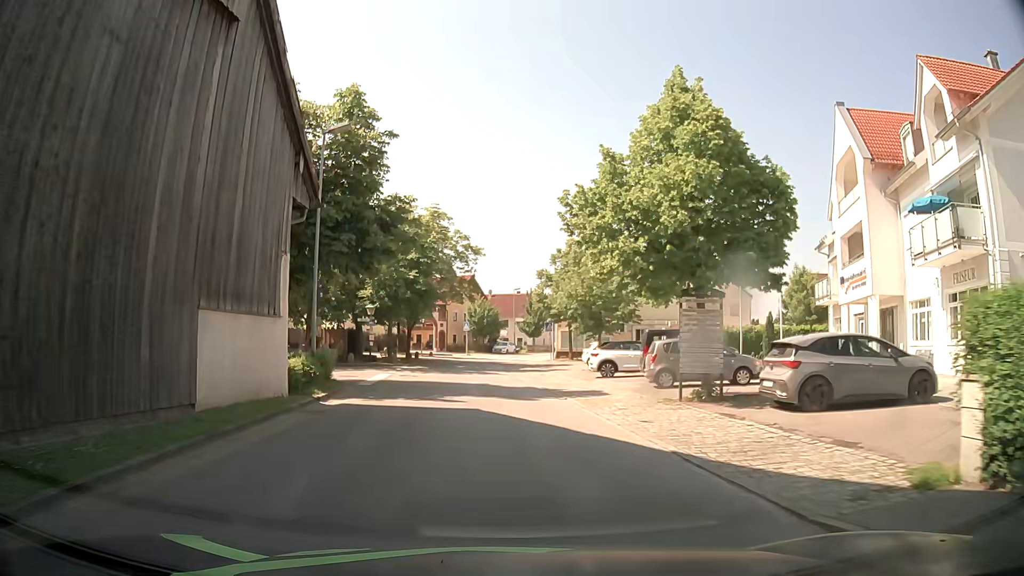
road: tertiary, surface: asphalt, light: Day
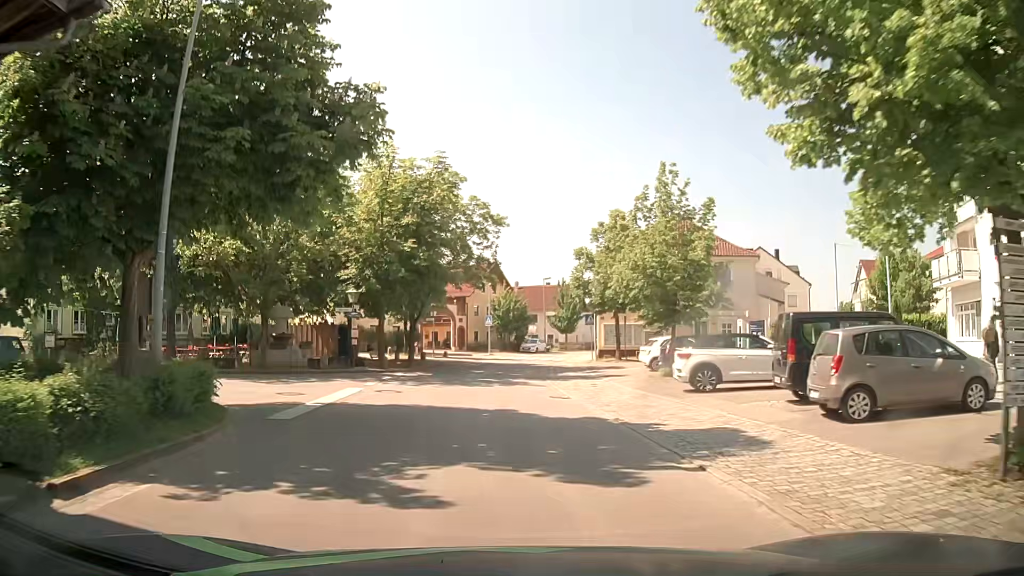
(0.0, +10.9) m; -1°
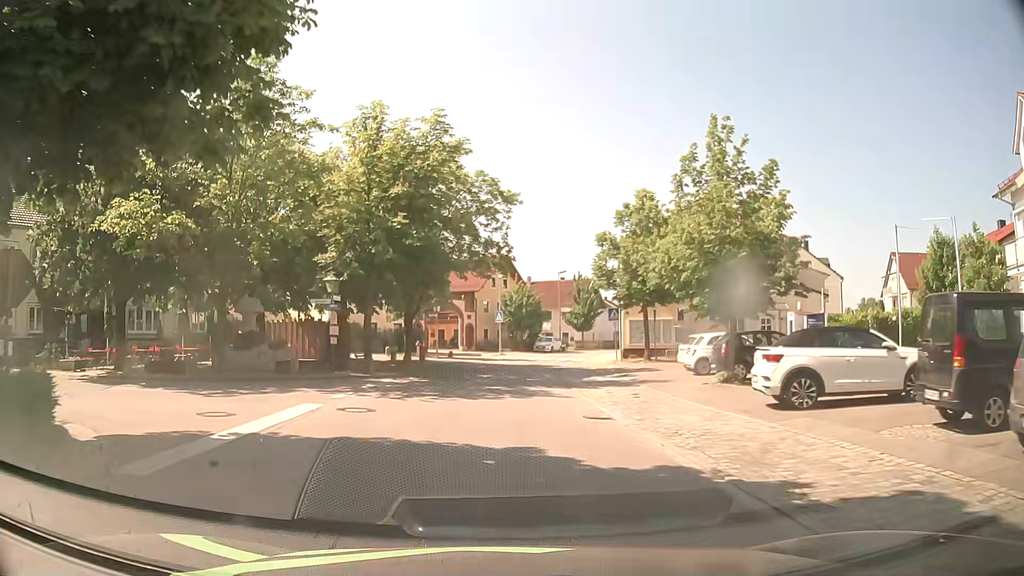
(0.0, +5.5) m; -1°
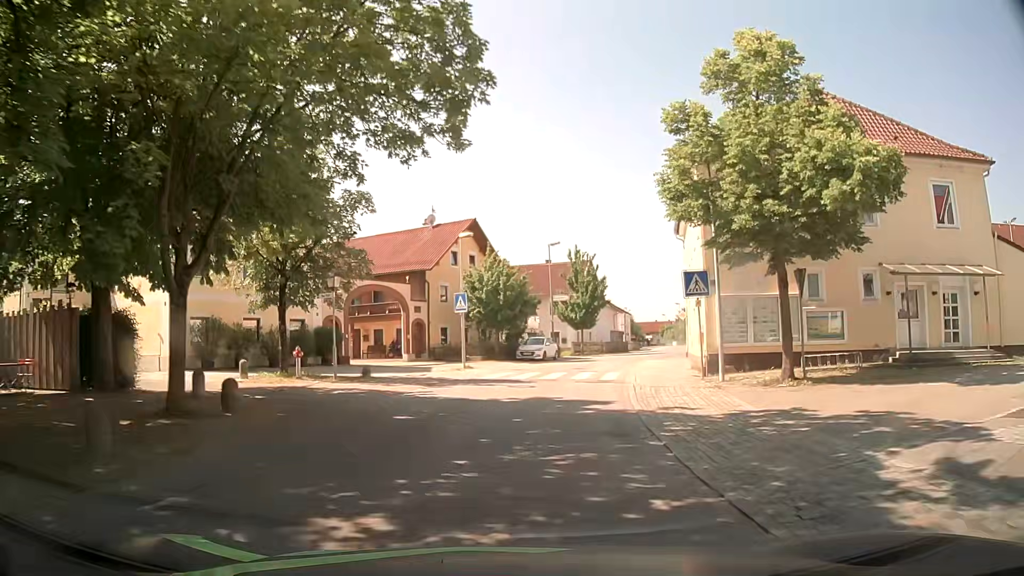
(+0.2, +21.5) m; +3°
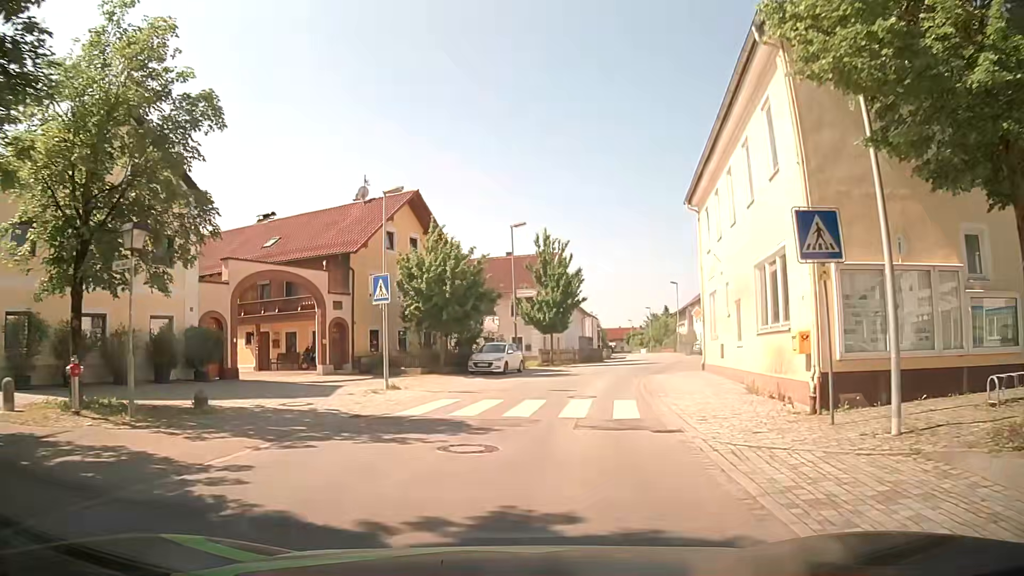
(+0.3, +10.3) m; +4°
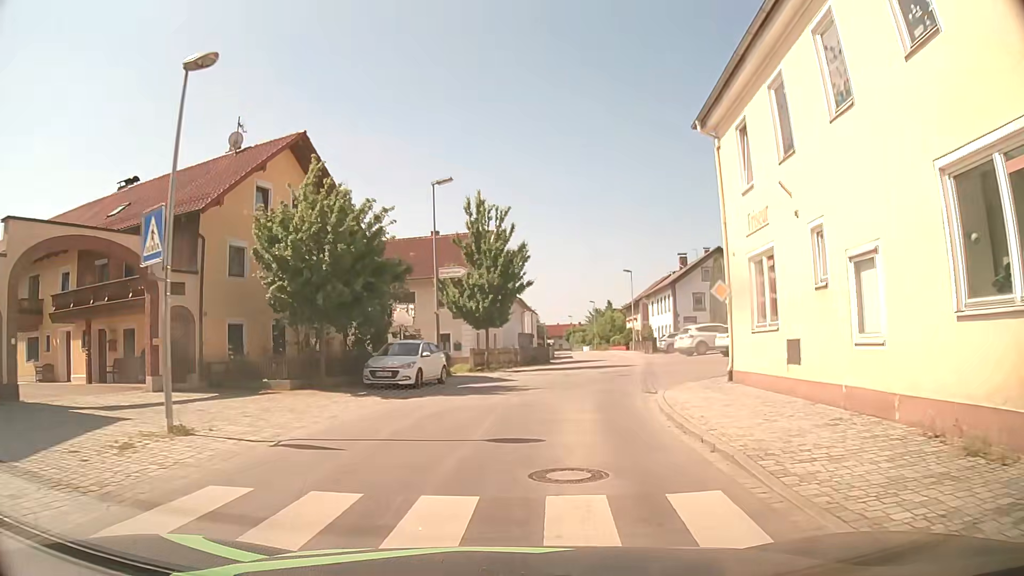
(+0.4, +10.3) m; +6°
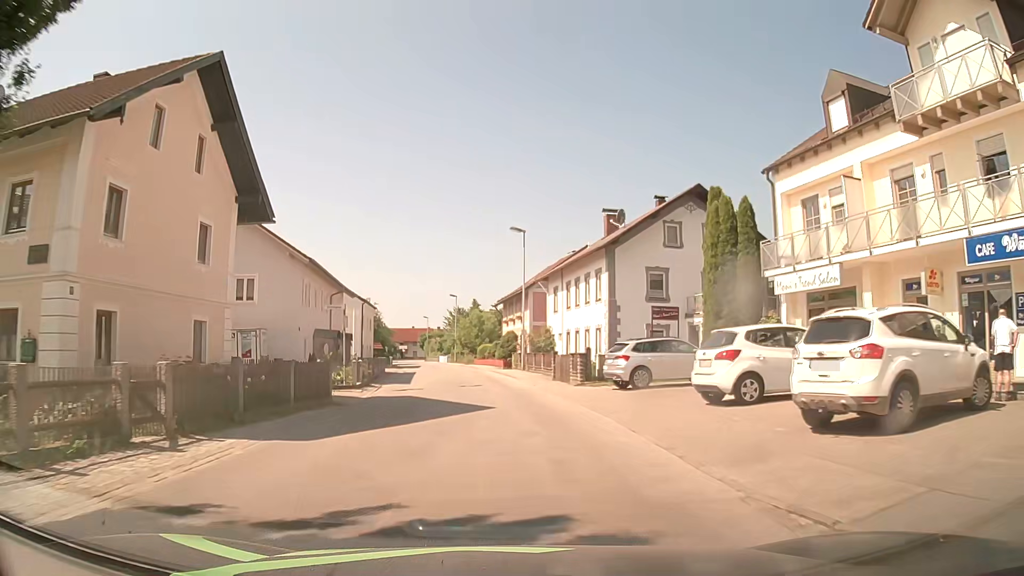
(+3.2, +29.6) m; +11°
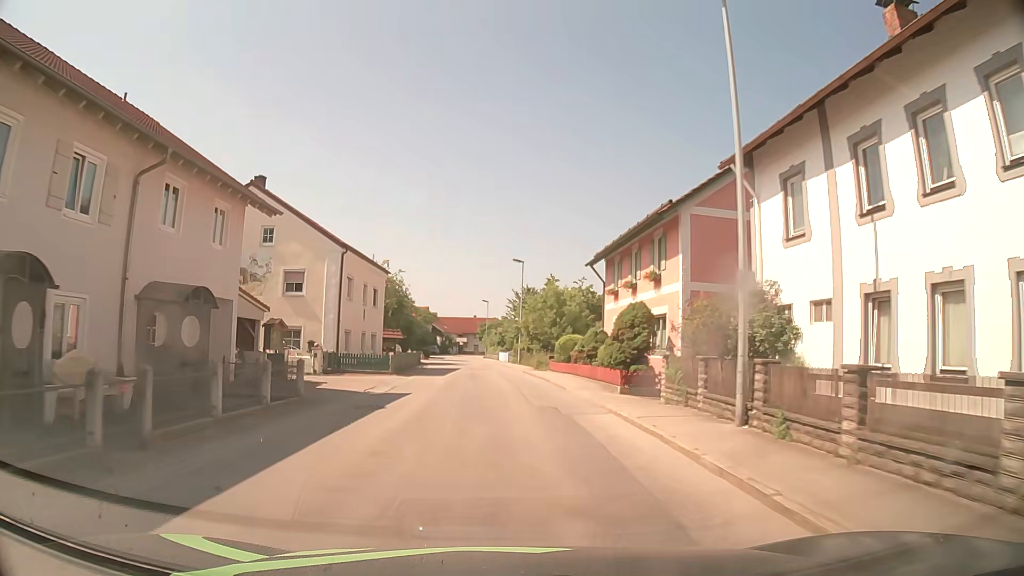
(-1.1, +28.6) m; -6°
(0, +10) (0, +20) (-1, +30) (-1, +40) (-2, +50) (-3, +60) (-4, +70) (-5, +80) (-6, +90) (-6, +100) m
